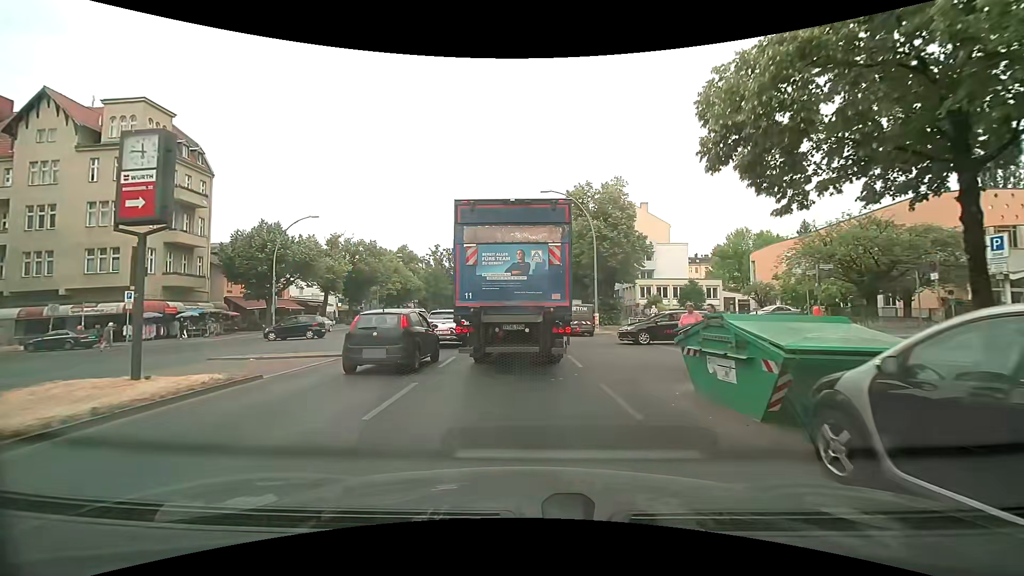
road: primary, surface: asphalt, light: Day
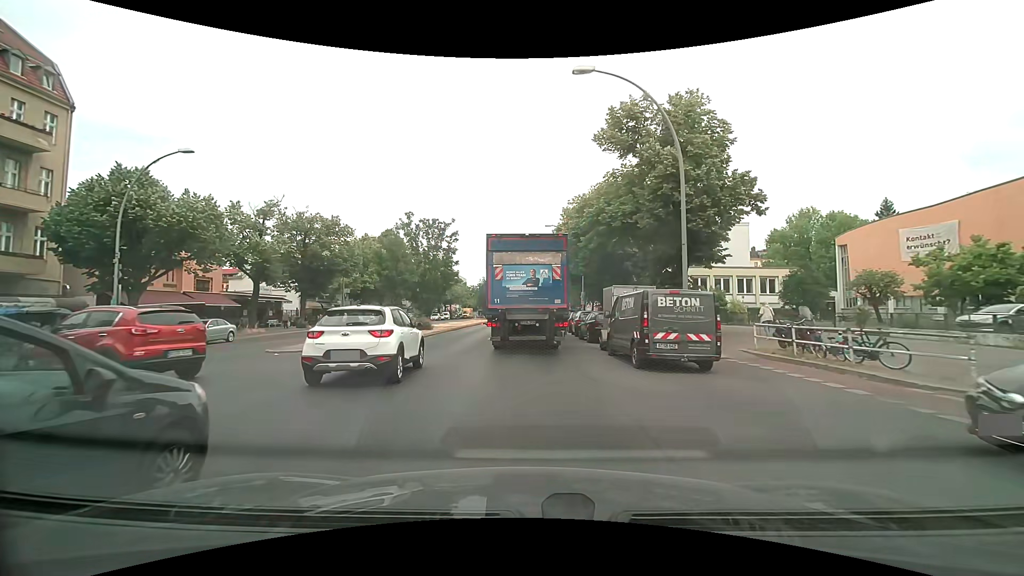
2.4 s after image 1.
(-0.1, +18.0) m; -1°
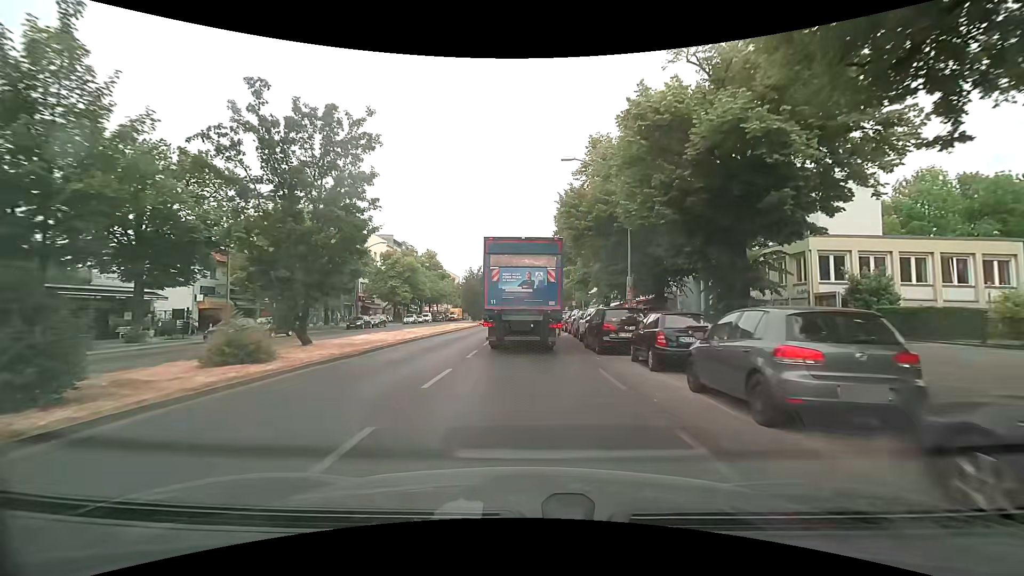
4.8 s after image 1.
(0.0, +22.4) m; 0°
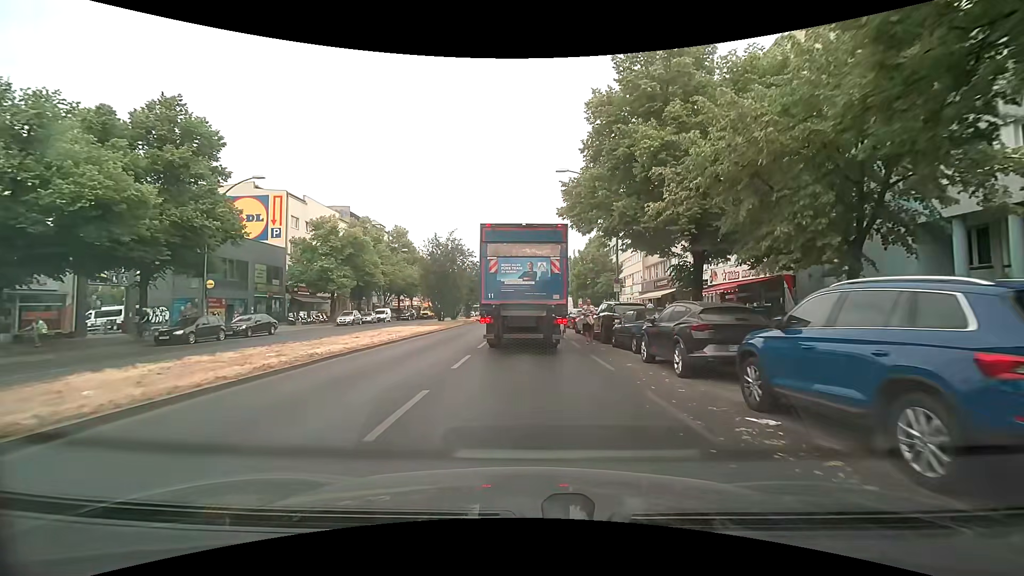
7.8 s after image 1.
(-0.2, +27.8) m; 0°
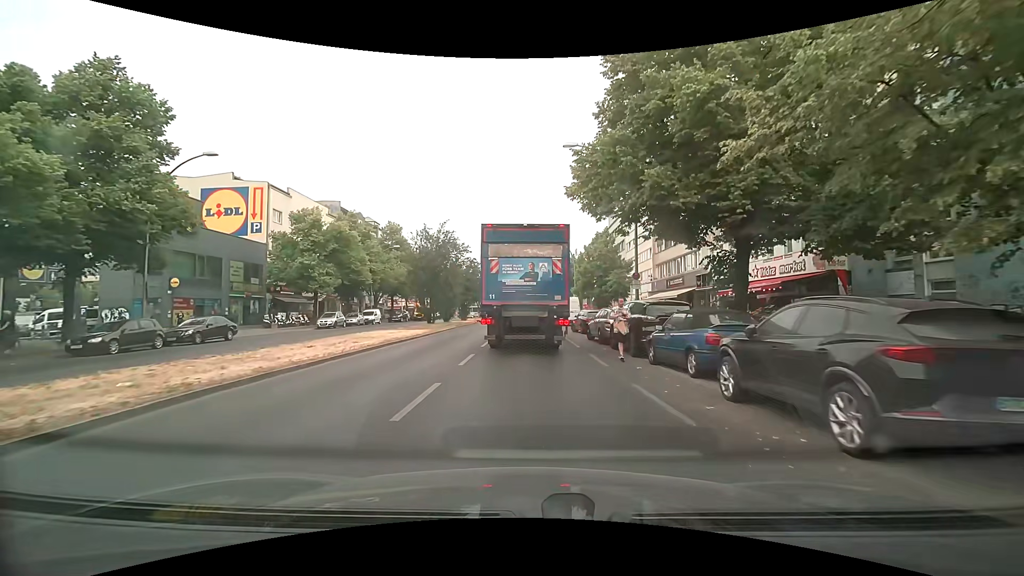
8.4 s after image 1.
(0.0, +5.1) m; 0°
